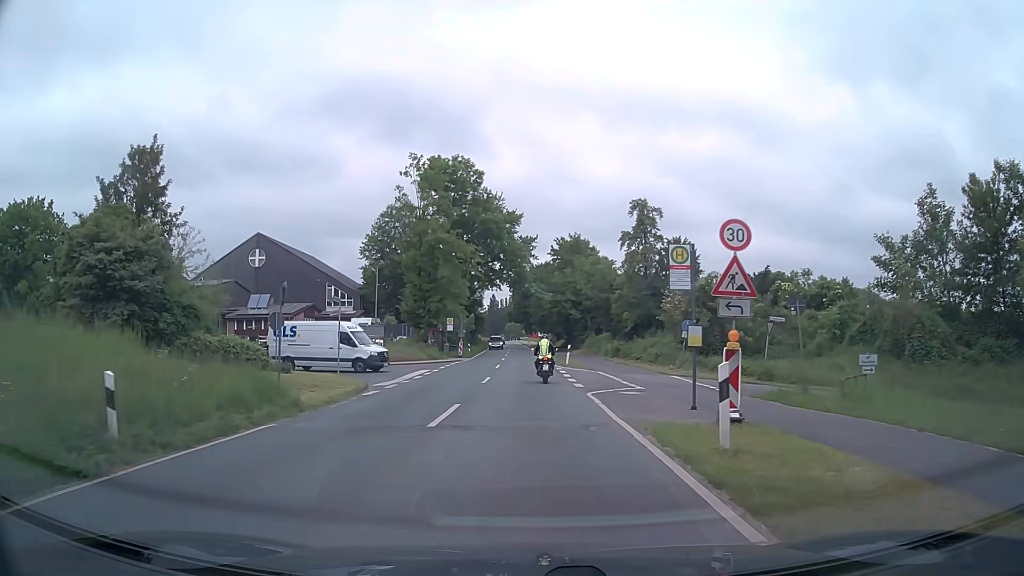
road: secondary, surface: asphalt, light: Day
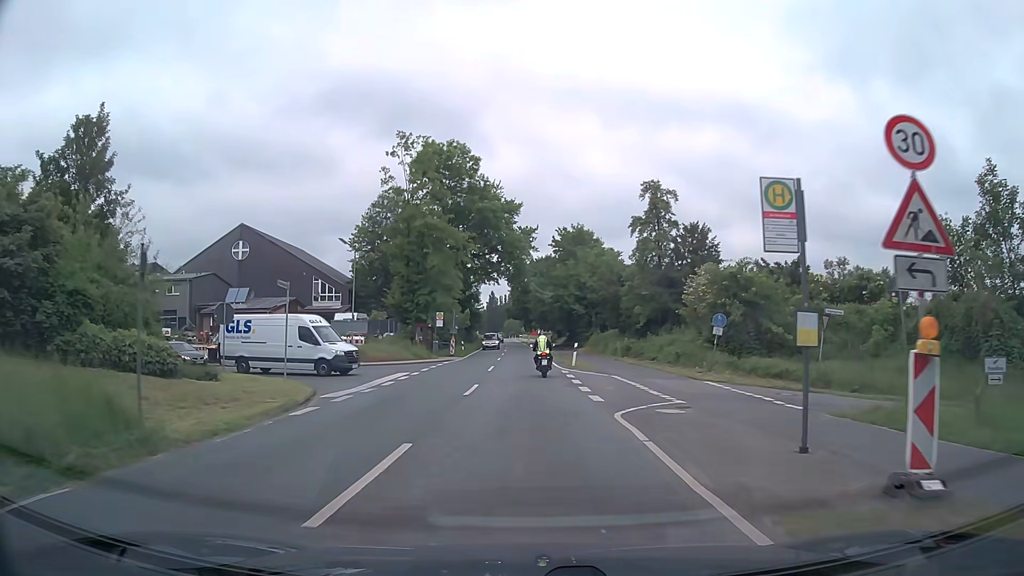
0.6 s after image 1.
(0.0, +6.2) m; 0°
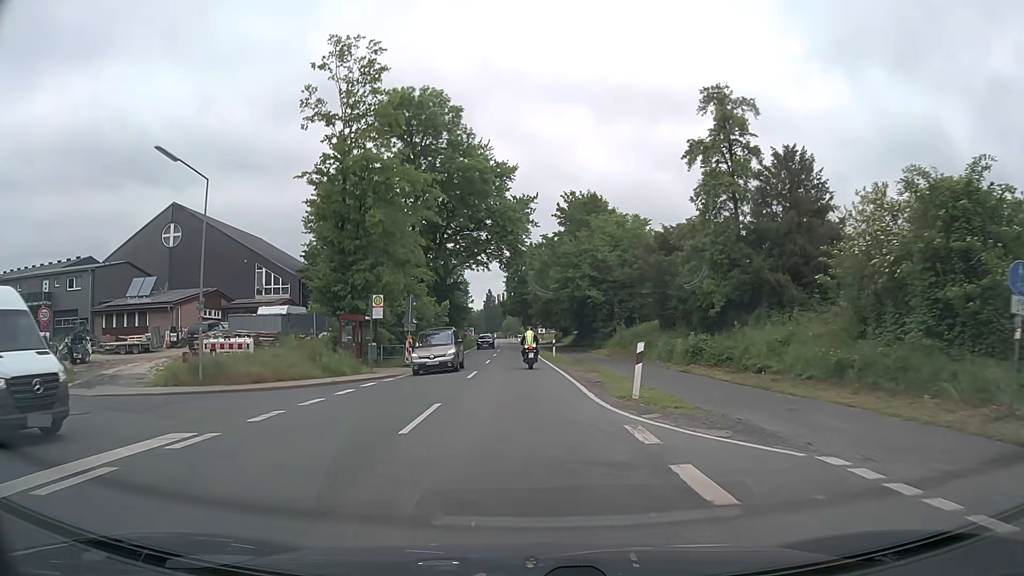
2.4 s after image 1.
(+0.2, +20.0) m; 0°
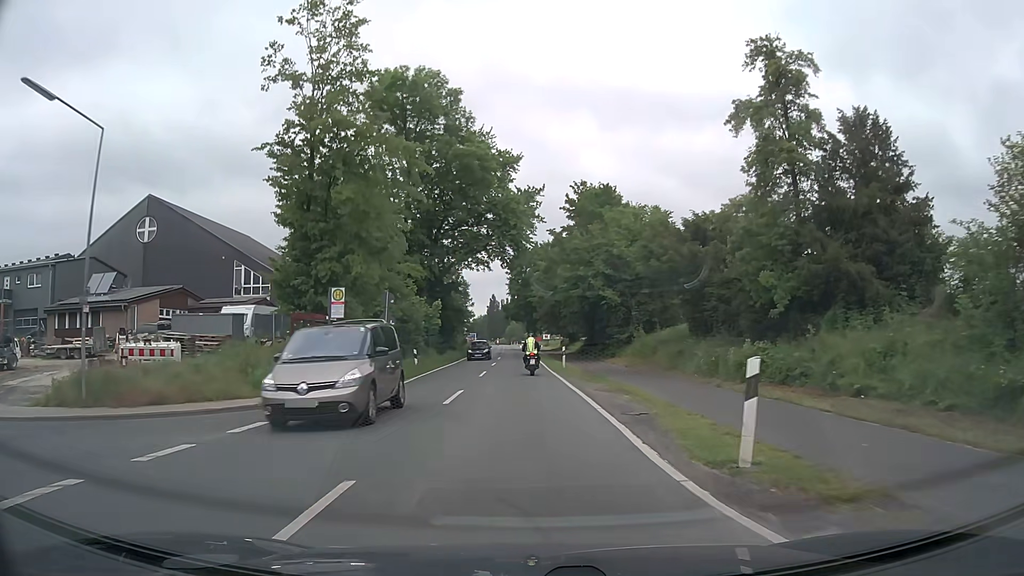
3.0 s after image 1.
(0.0, +7.0) m; 0°
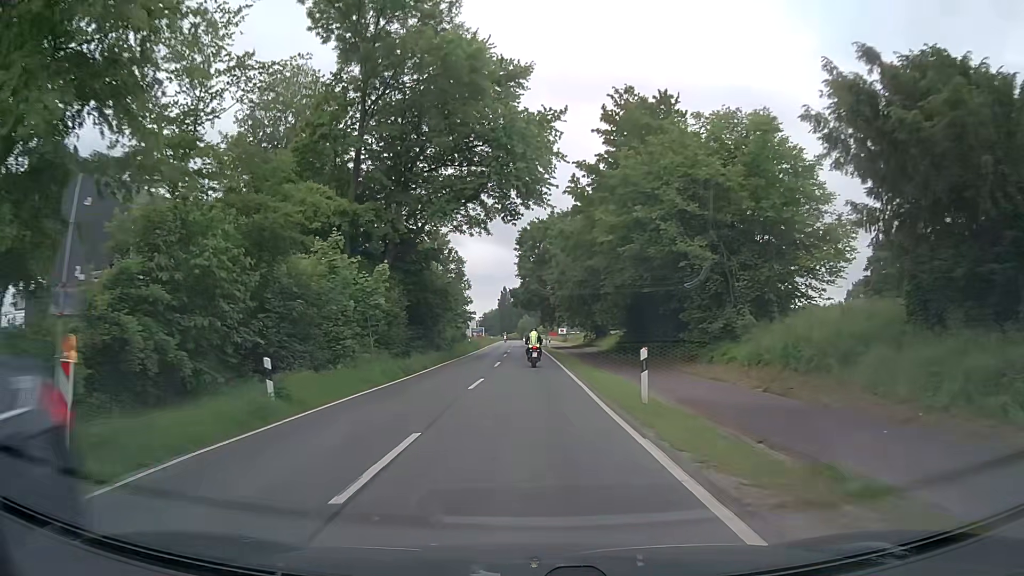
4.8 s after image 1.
(-0.2, +21.3) m; -1°
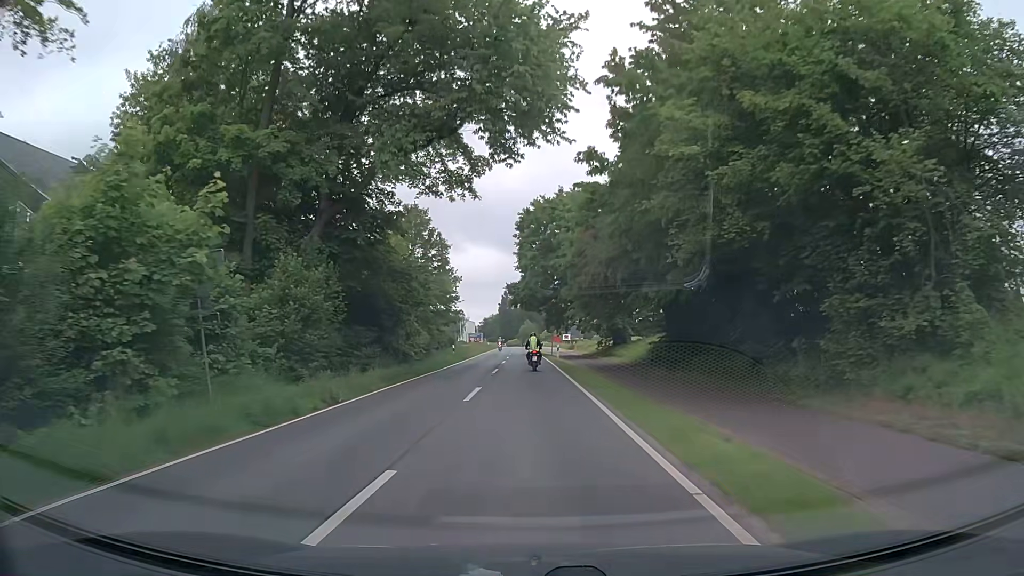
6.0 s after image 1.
(0.0, +14.6) m; 0°
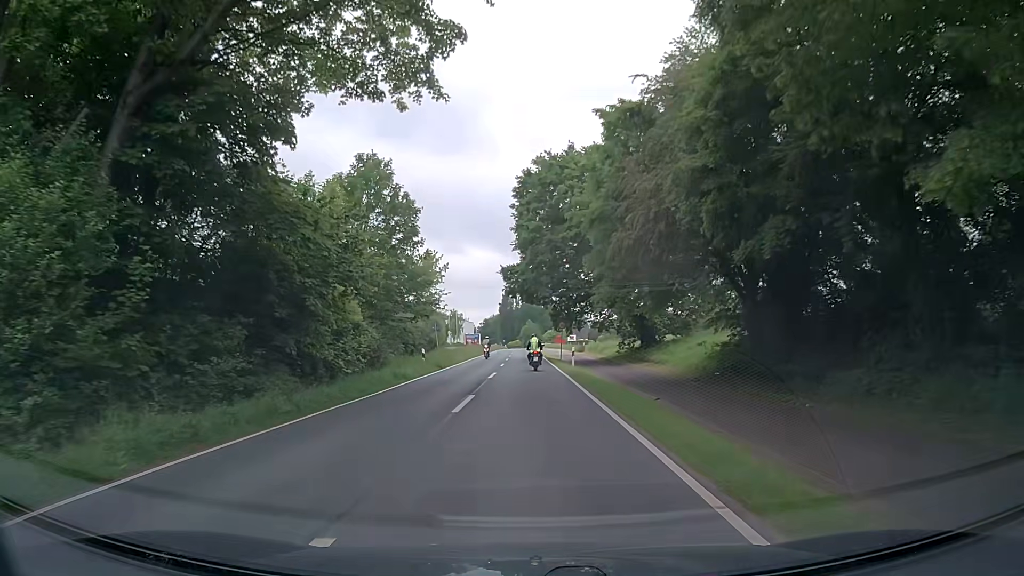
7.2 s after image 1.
(0.0, +14.8) m; 0°
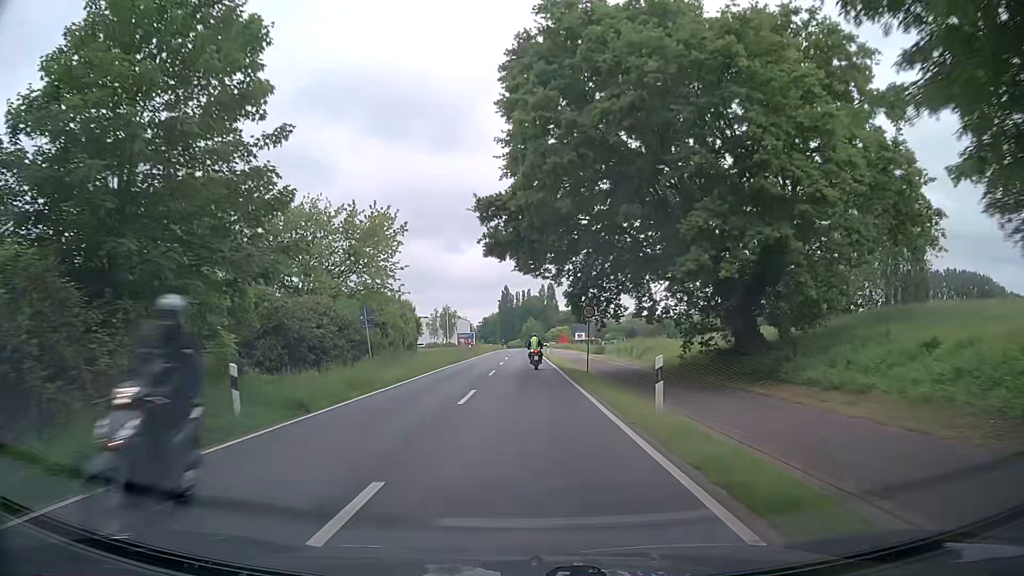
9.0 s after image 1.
(0.0, +22.4) m; 0°
(0, +10) (0, +20) (0, +30) (0, +40) (0, +50) (0, +60) (0, +70) (0, +80) (0, +90) (-1, +100) m
